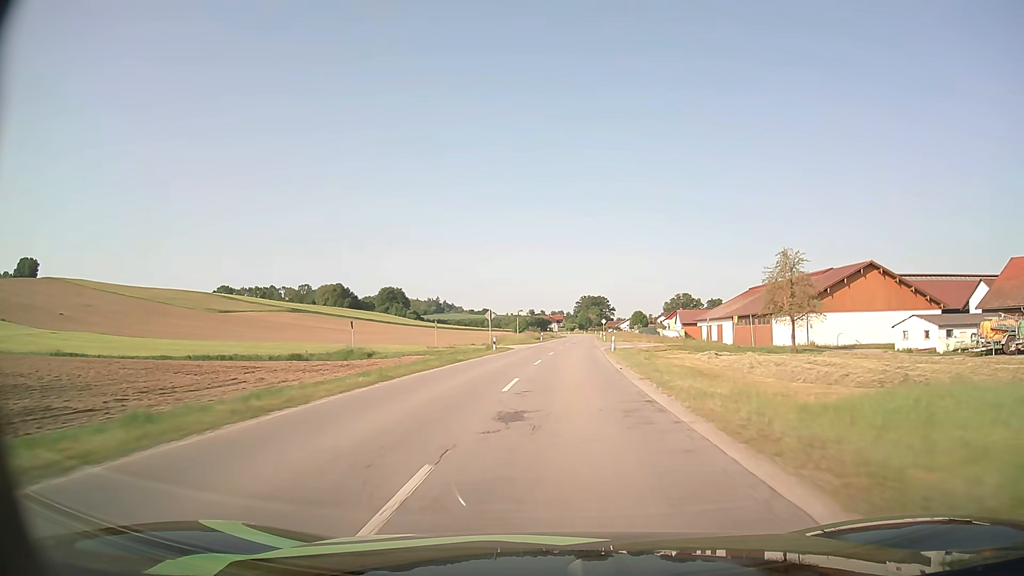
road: secondary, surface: asphalt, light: Day
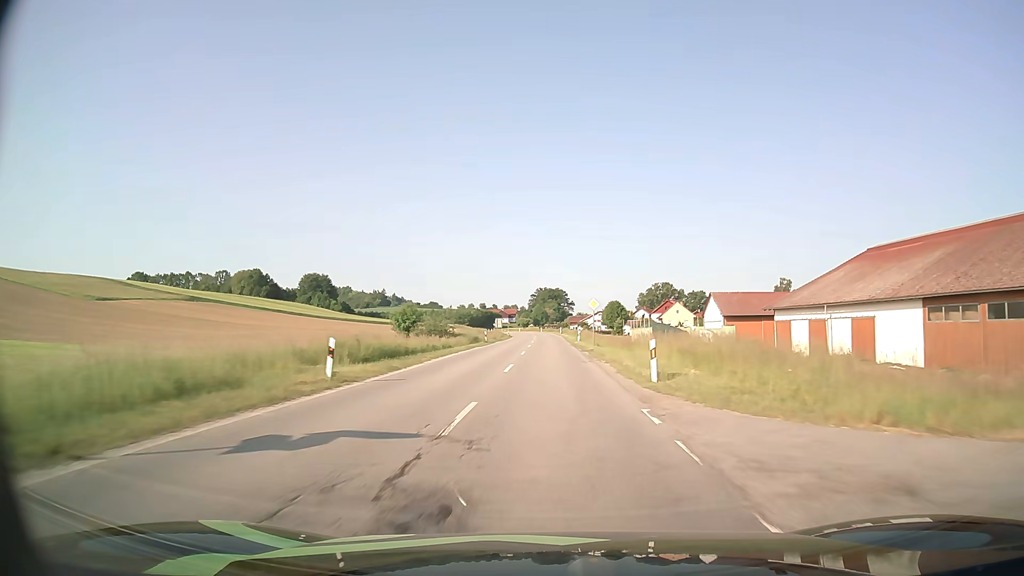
(+3.4, +66.6) m; +4°
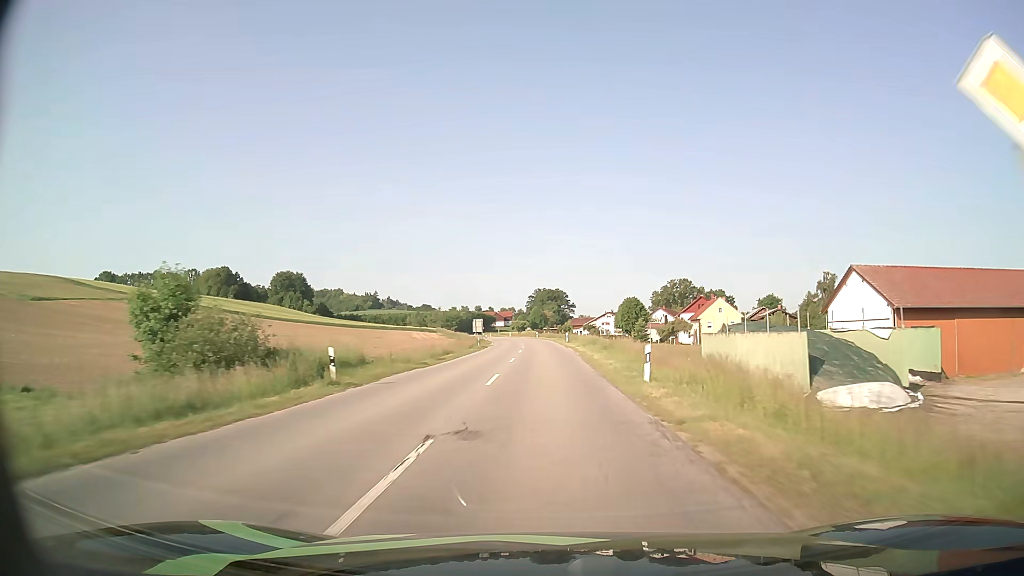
(+0.1, +40.0) m; 0°
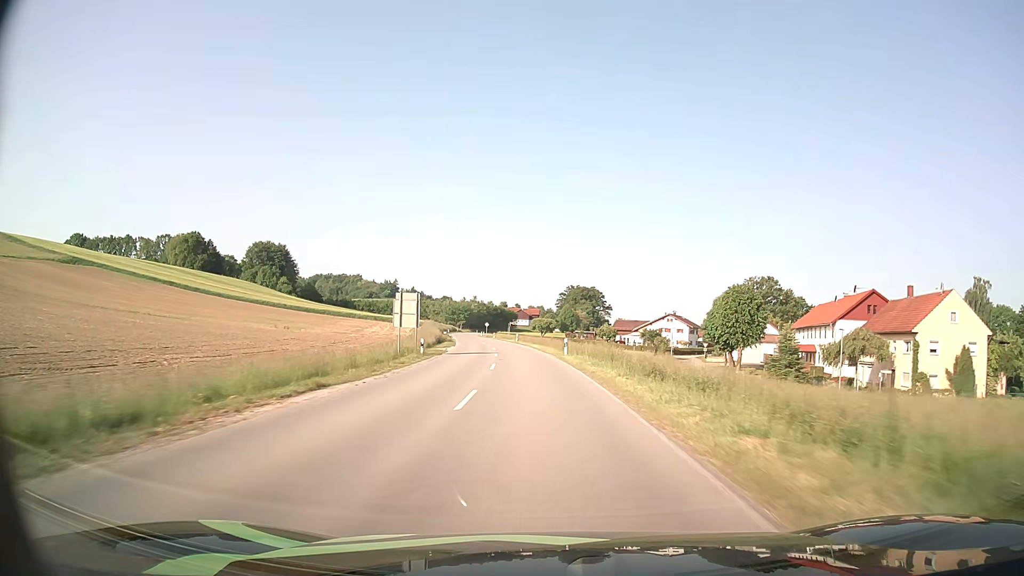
(-1.0, +64.9) m; -2°
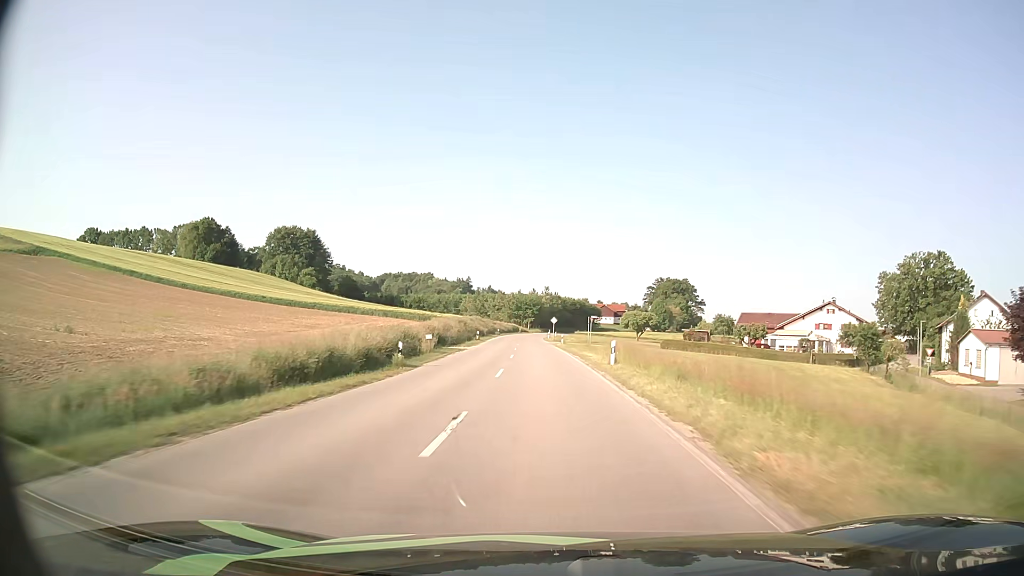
(-2.6, +52.8) m; -7°
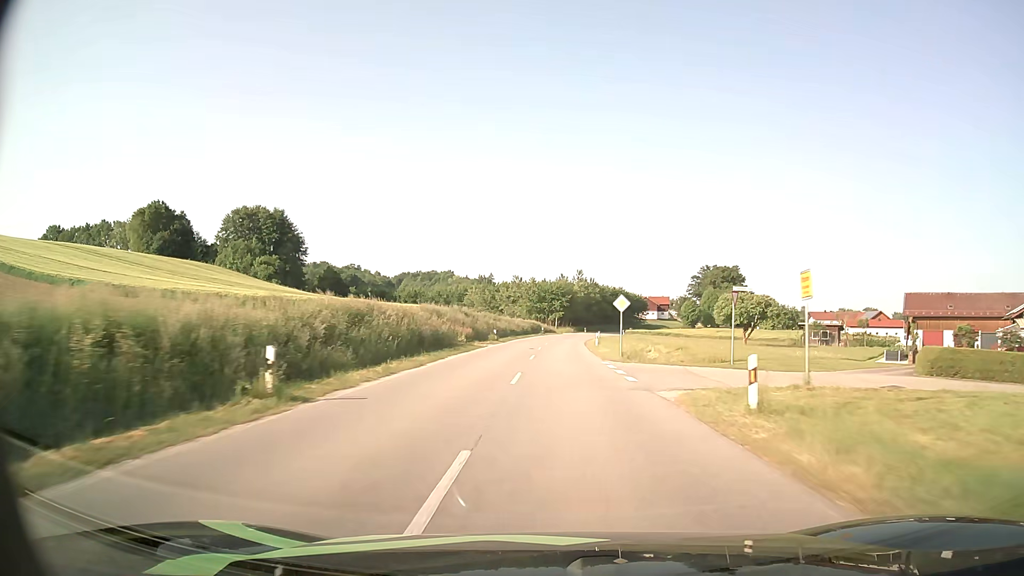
(-1.7, +51.9) m; -3°
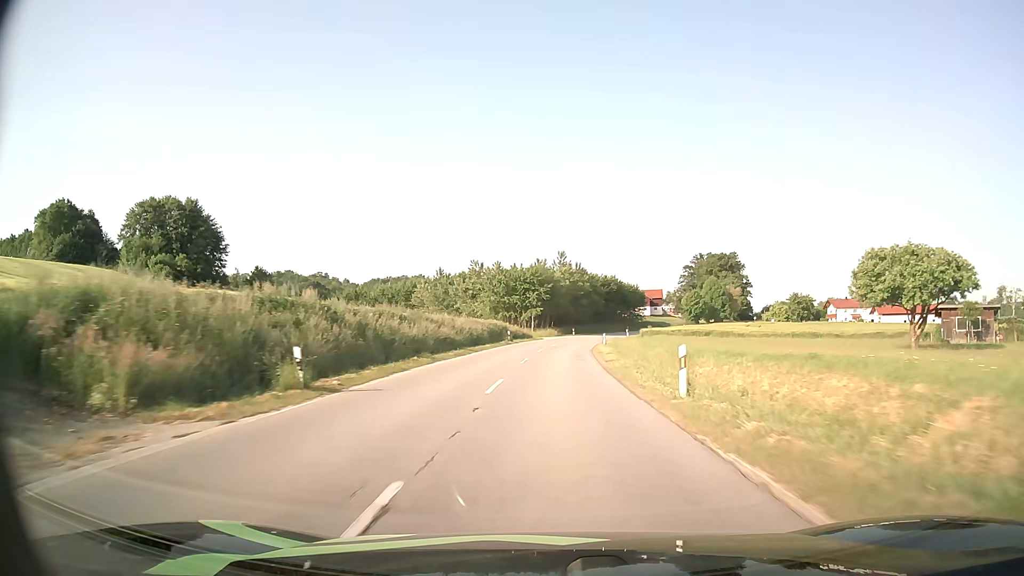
(+0.5, +37.6) m; +2°
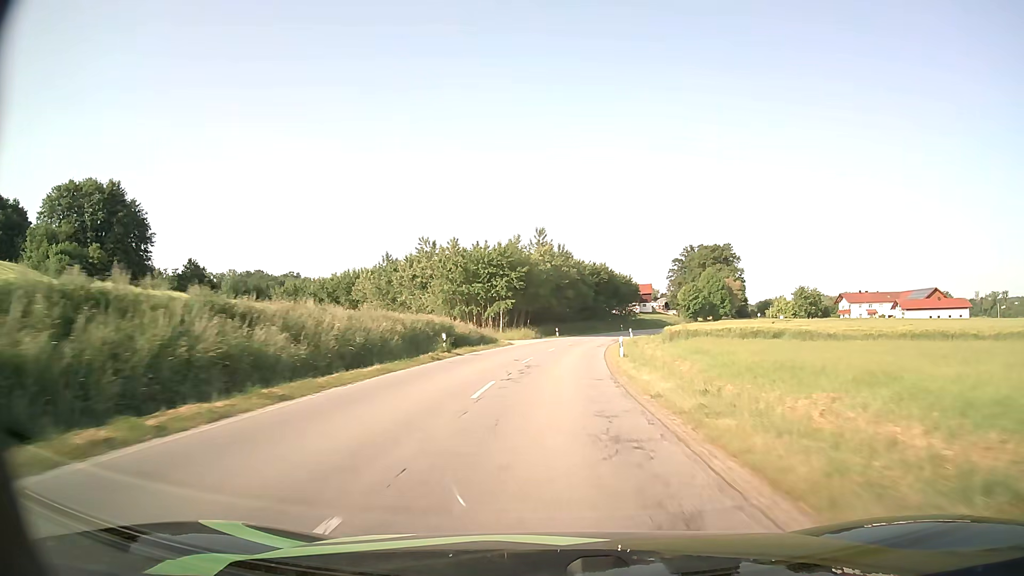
(+0.4, +25.2) m; +2°
(0, +10) (0, +20) (+1, +30) (+2, +40) (+3, +50) (+4, +60) (+6, +70) (+8, +79) (+11, +89) (+14, +99) m
